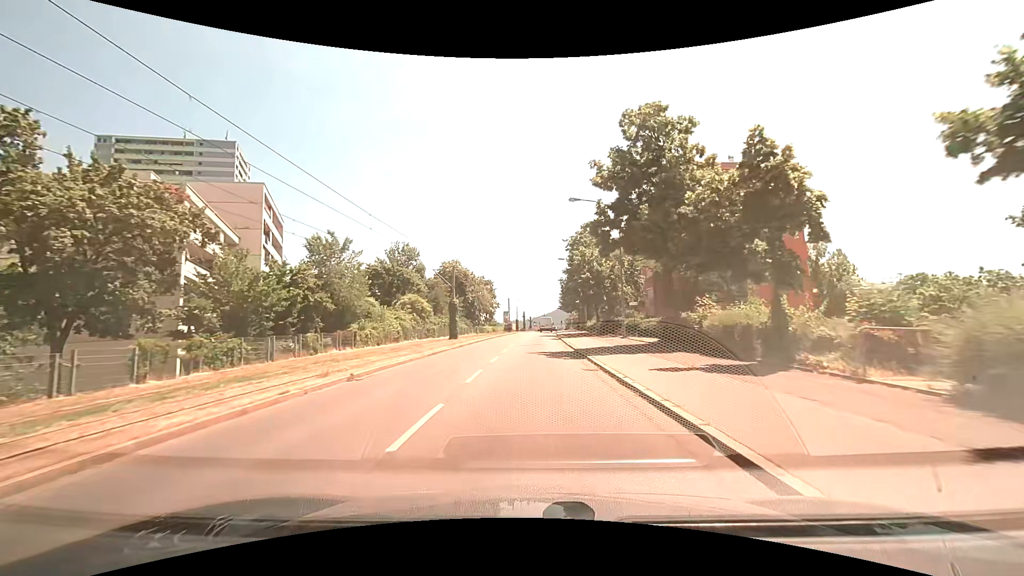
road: tertiary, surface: asphalt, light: Day
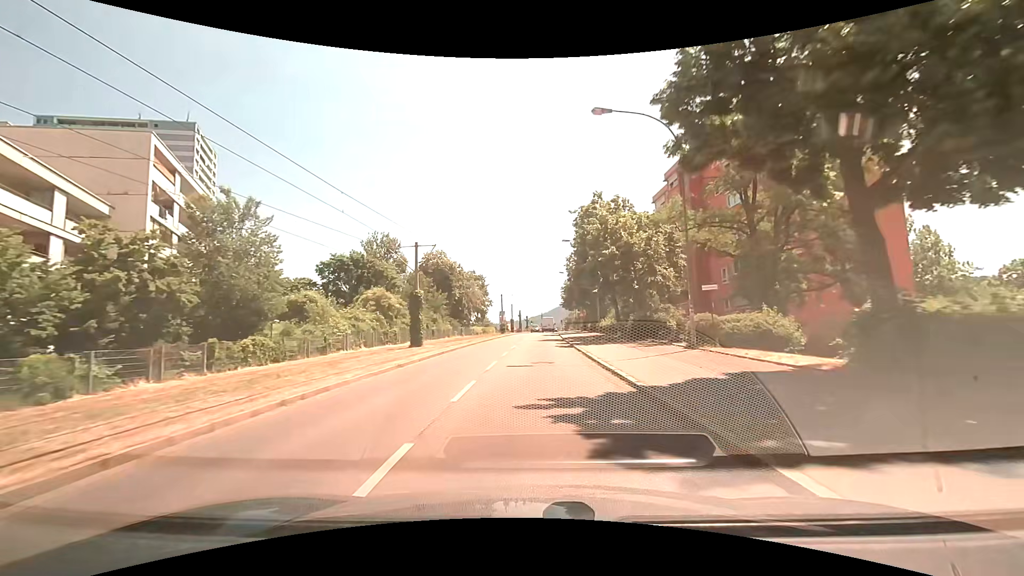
(0.0, +14.7) m; +1°
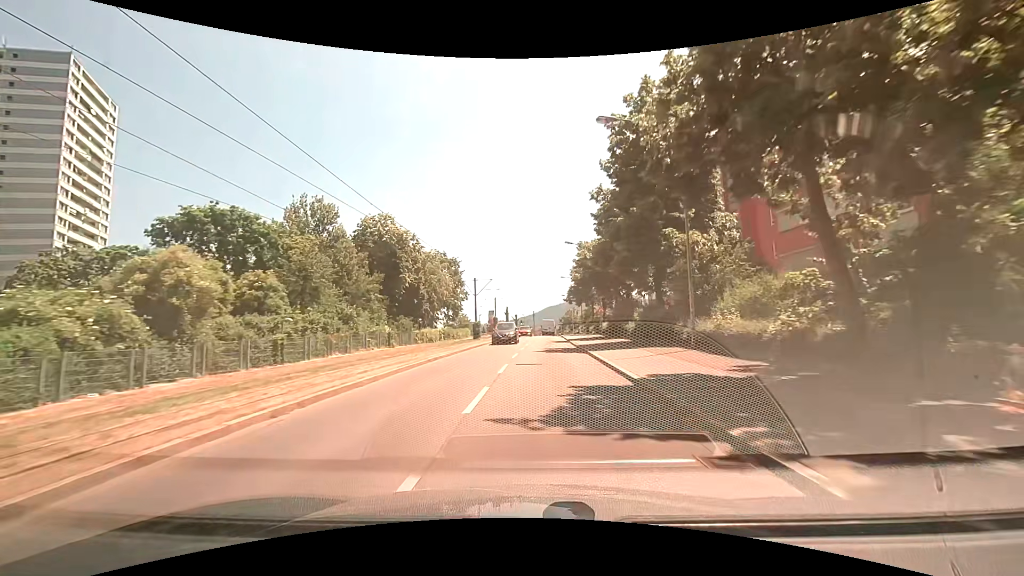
(+0.1, +31.4) m; +1°
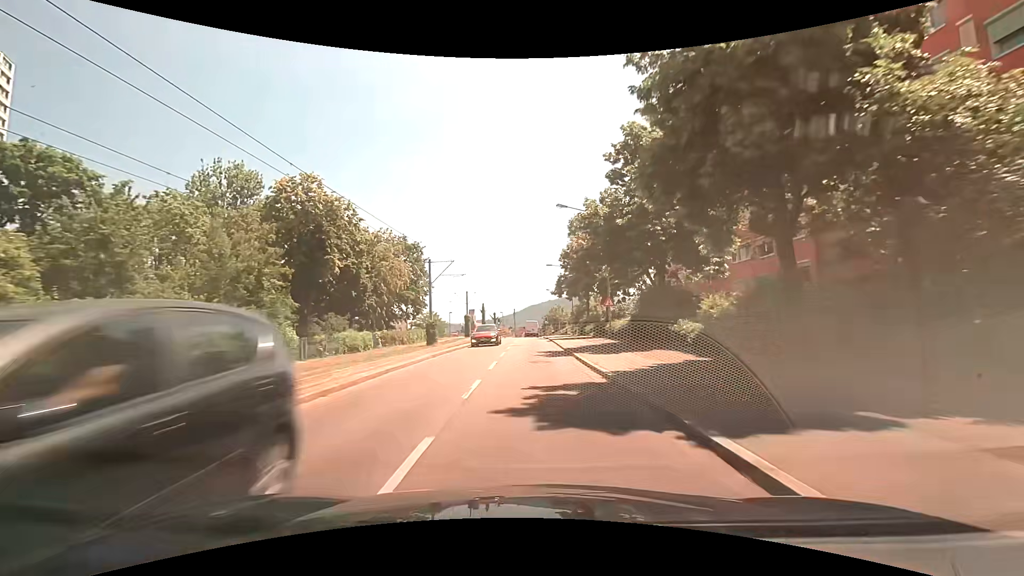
(+0.2, +16.5) m; +2°
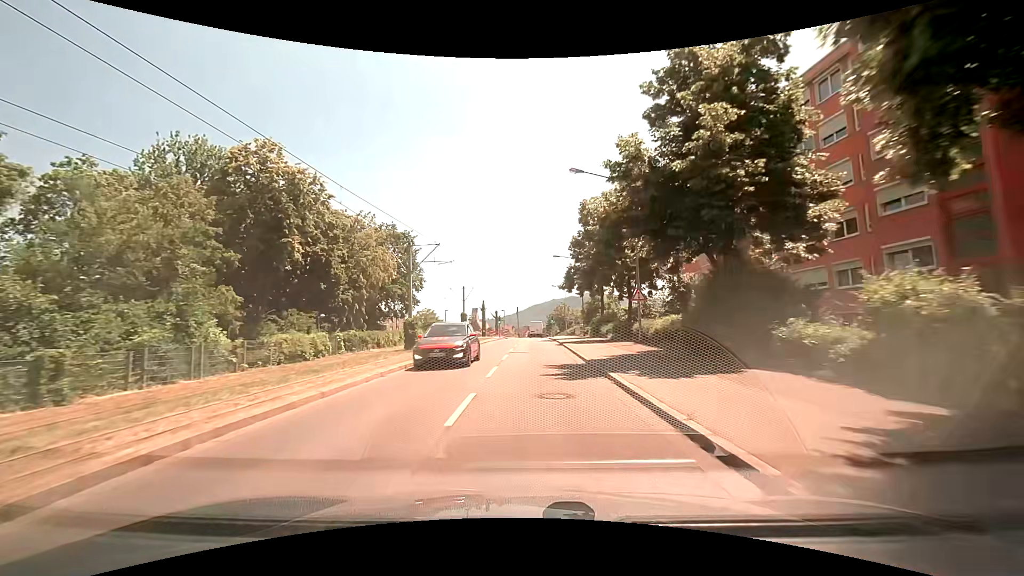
(0.0, +8.3) m; 0°
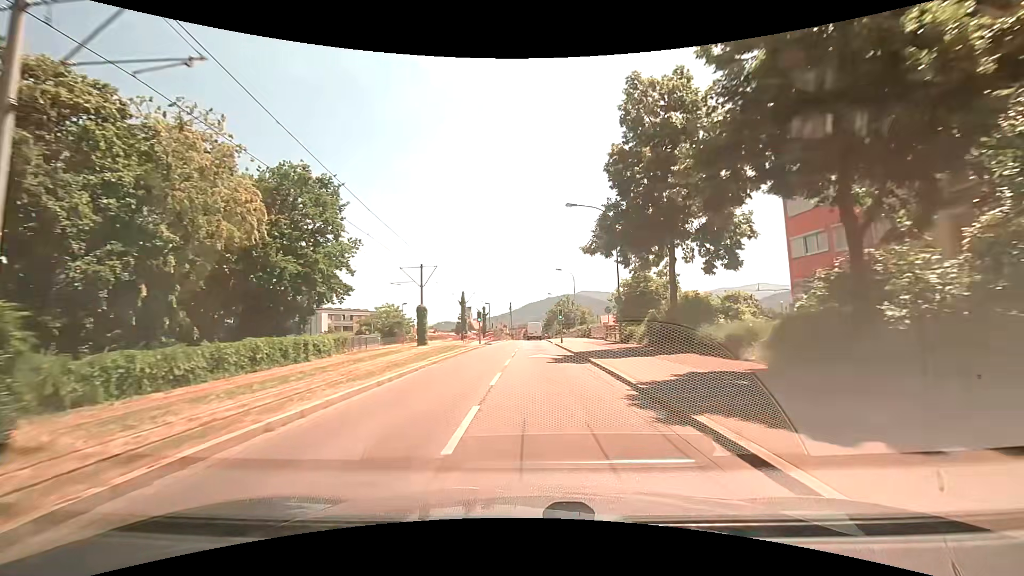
(-0.1, +25.5) m; 0°
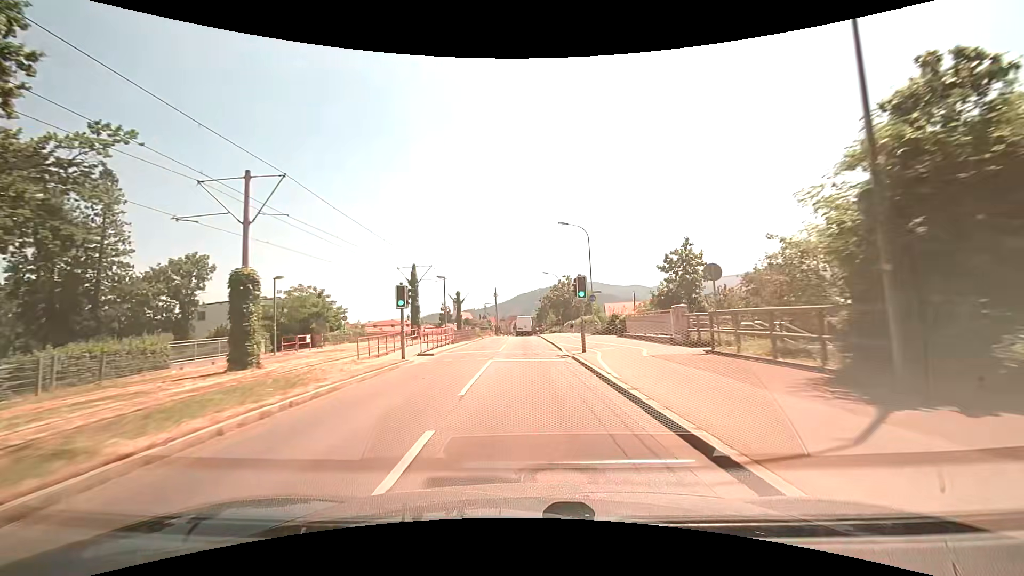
(+0.3, +26.2) m; +1°
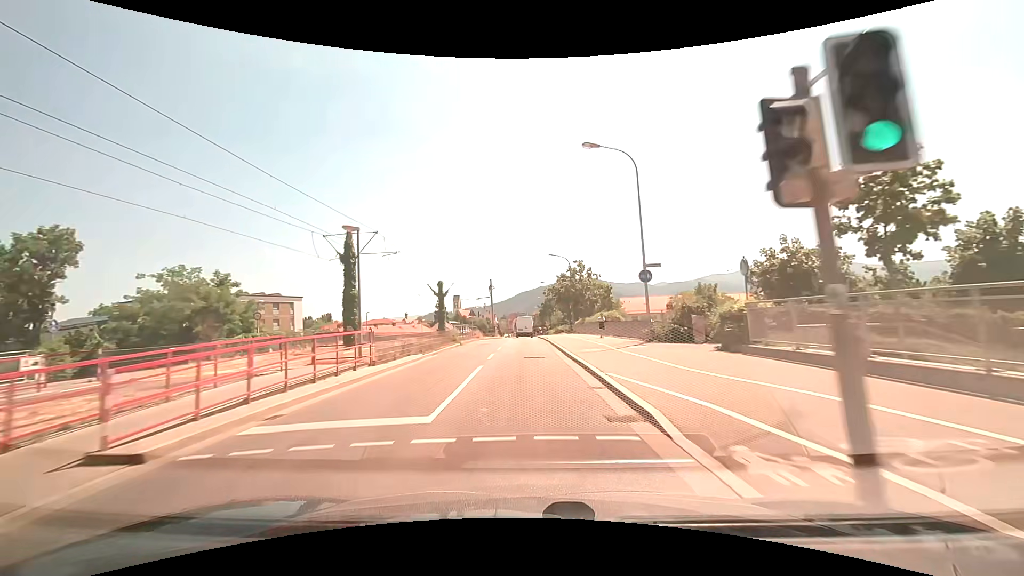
(-0.1, +17.7) m; 0°
